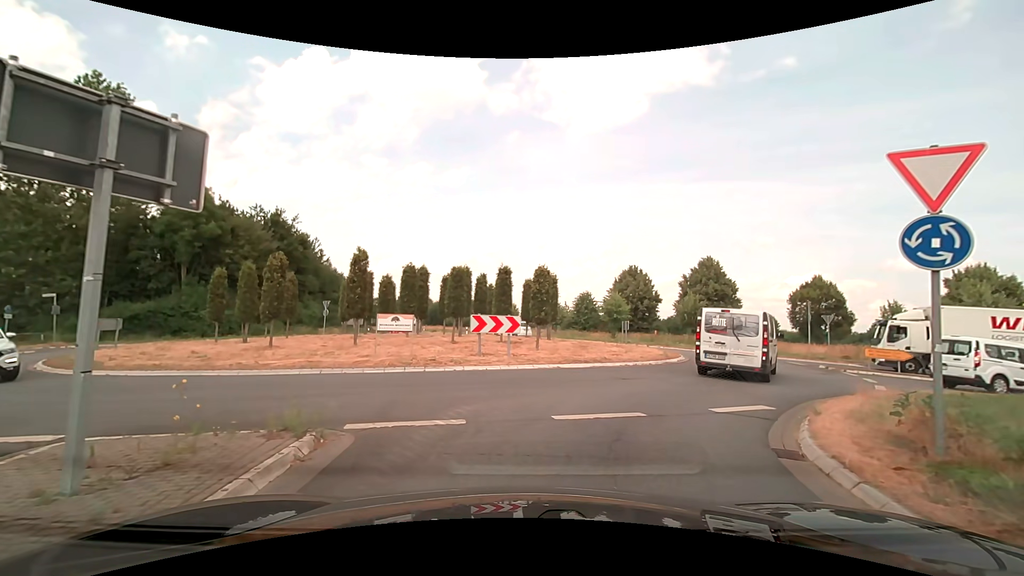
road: secondary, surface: asphalt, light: Day
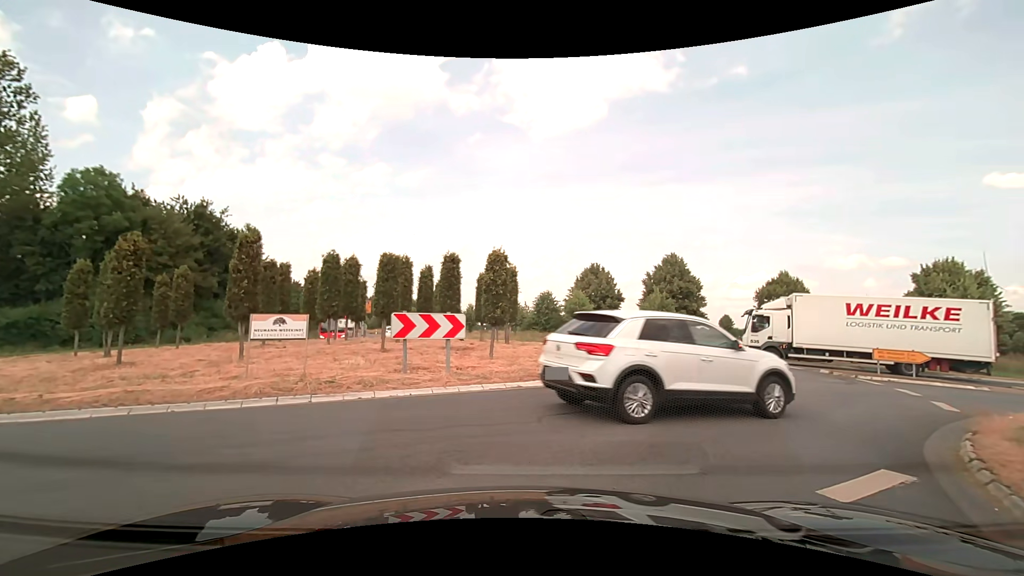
(+0.1, +4.5) m; +4°
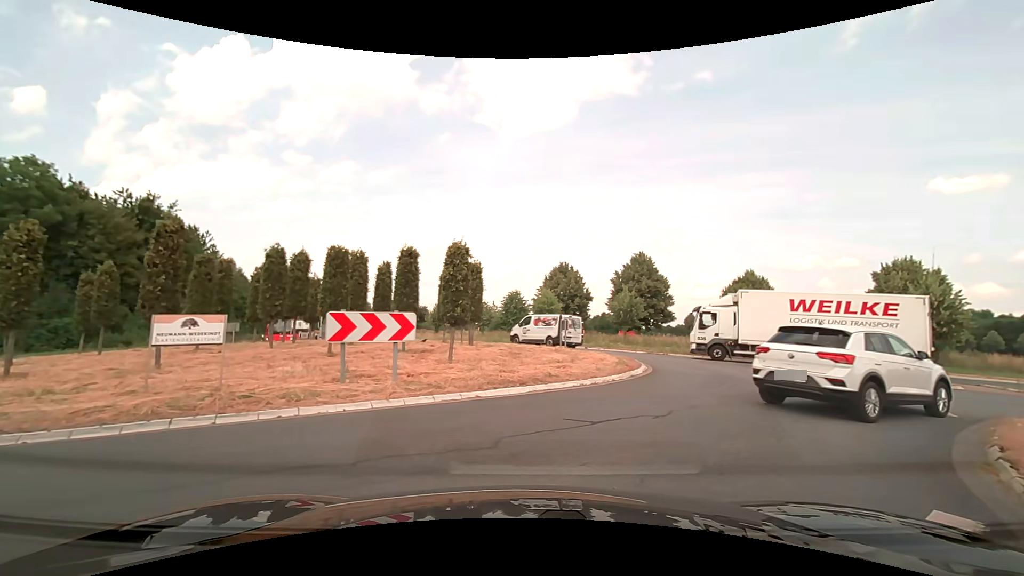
(0.0, +1.5) m; +3°
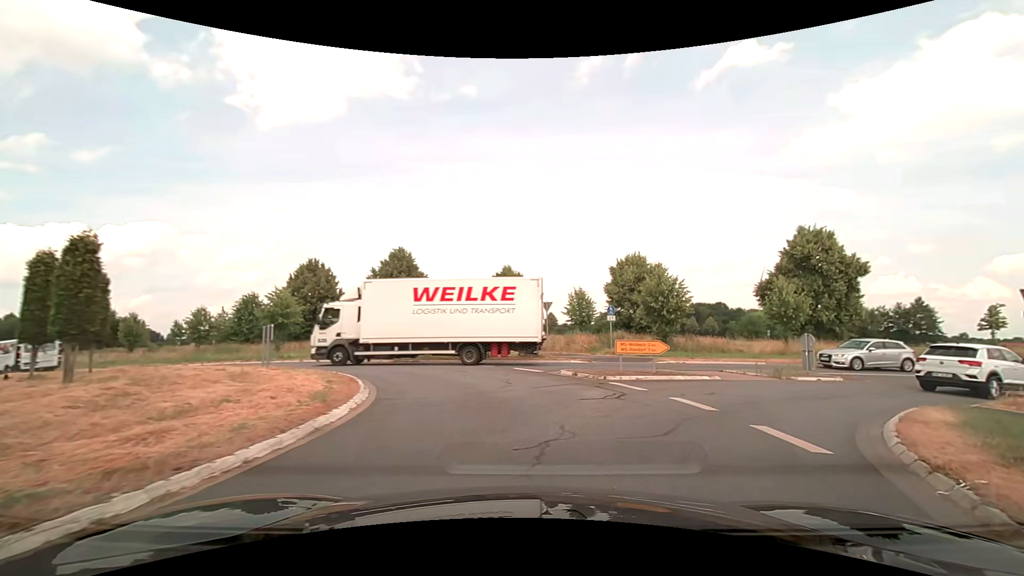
(+1.5, +6.5) m; +25°
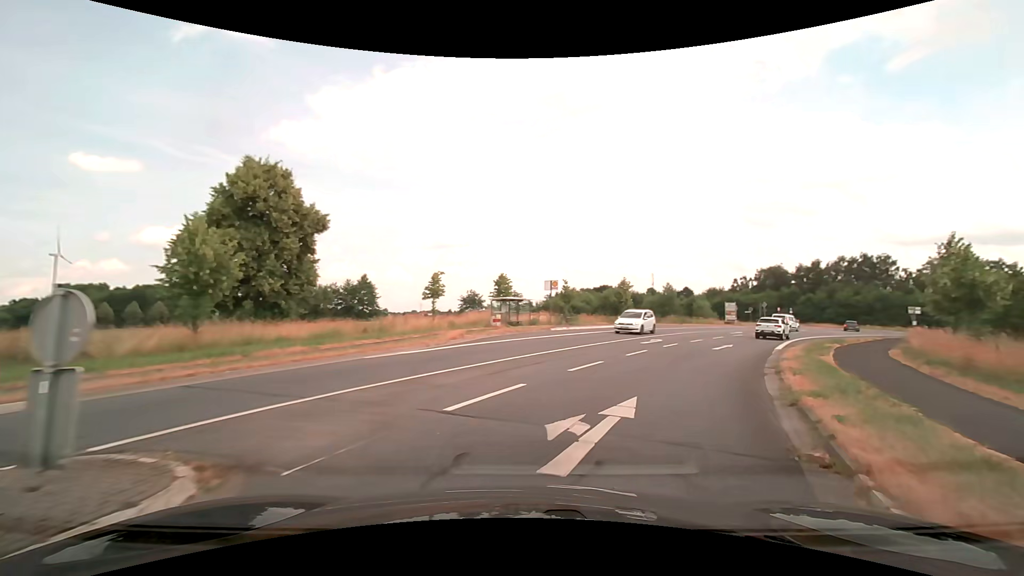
(+8.3, +15.3) m; +56°
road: tertiary
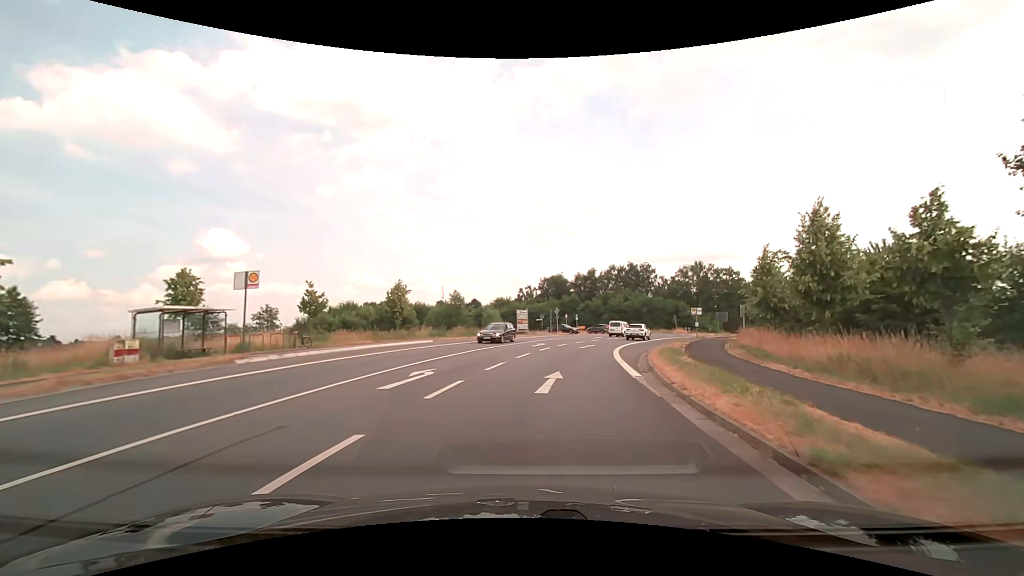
(+3.8, +14.6) m; +24°
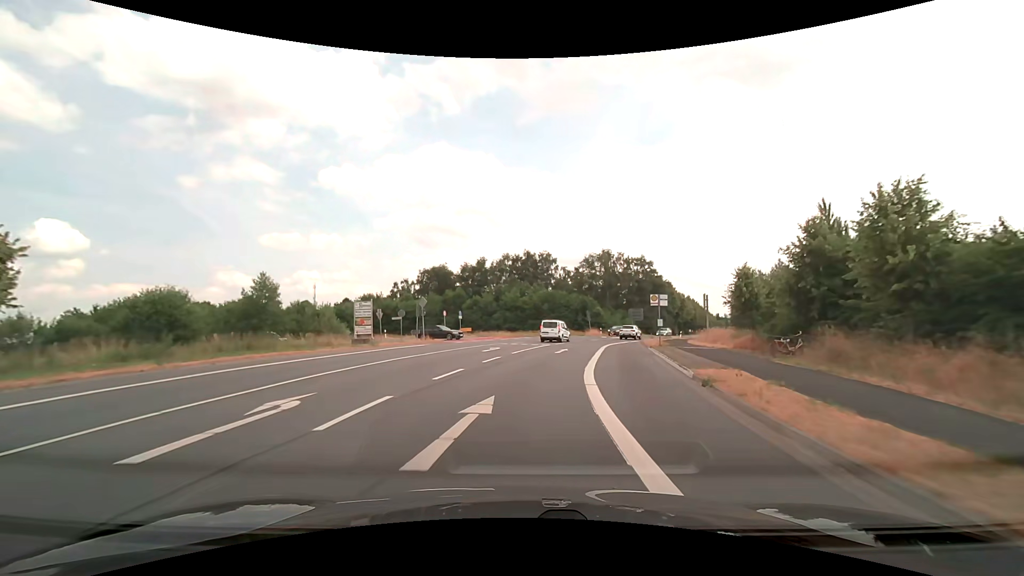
(+3.1, +26.3) m; +12°
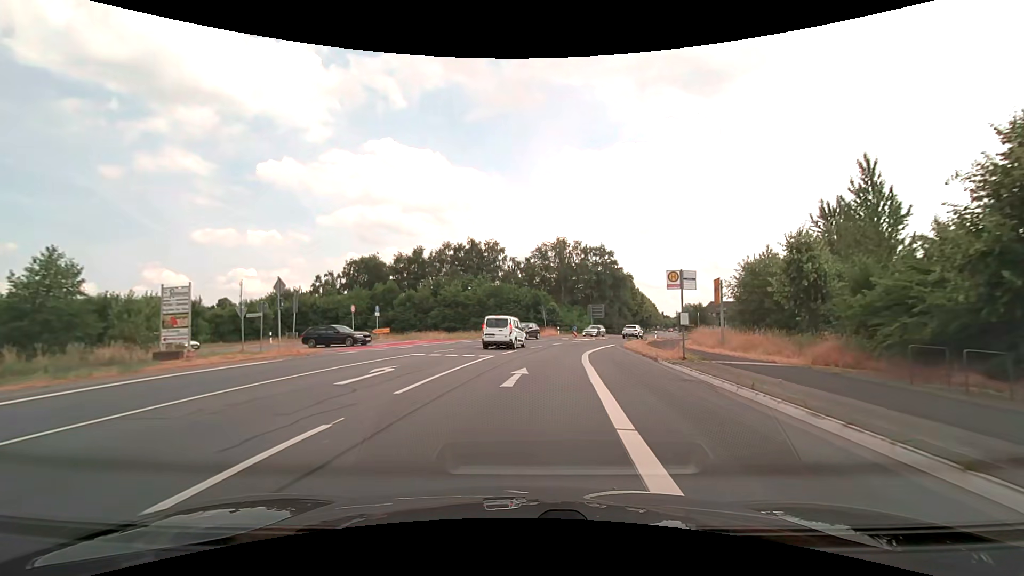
(+0.8, +14.4) m; +6°
(0, +10) (+1, +20) (+3, +30) (+5, +40) (+8, +49) (+12, +58) (+16, +68) (+19, +77) (+23, +86) (+26, +96) m
